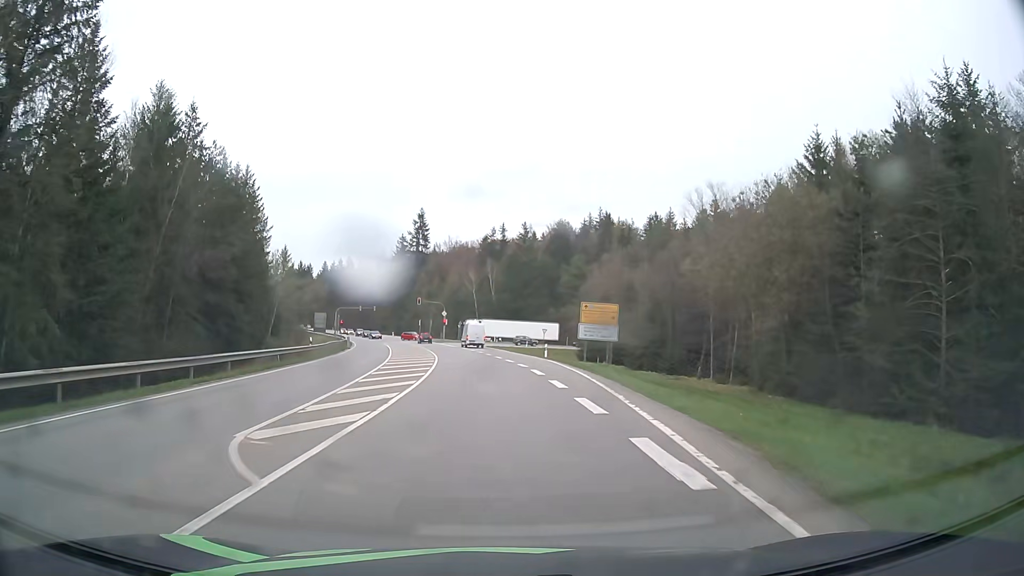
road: secondary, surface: asphalt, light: Day
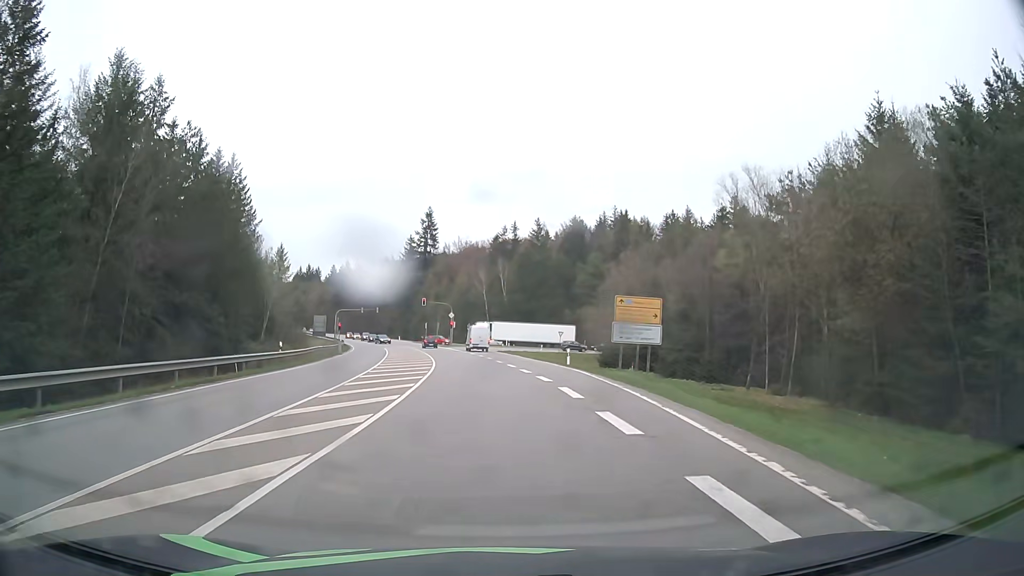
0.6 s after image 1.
(-0.1, +8.5) m; -1°
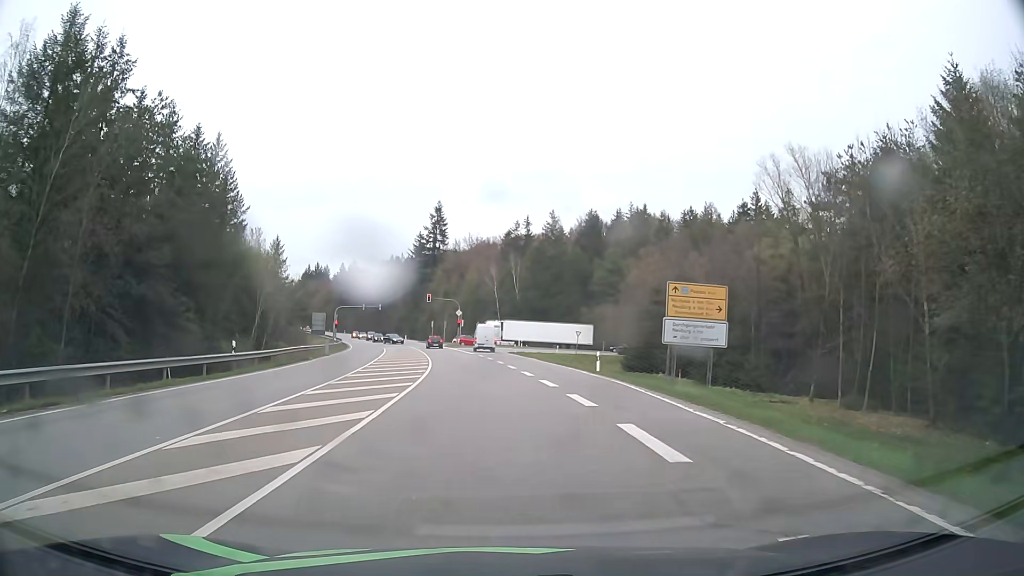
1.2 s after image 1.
(-0.1, +8.1) m; -1°
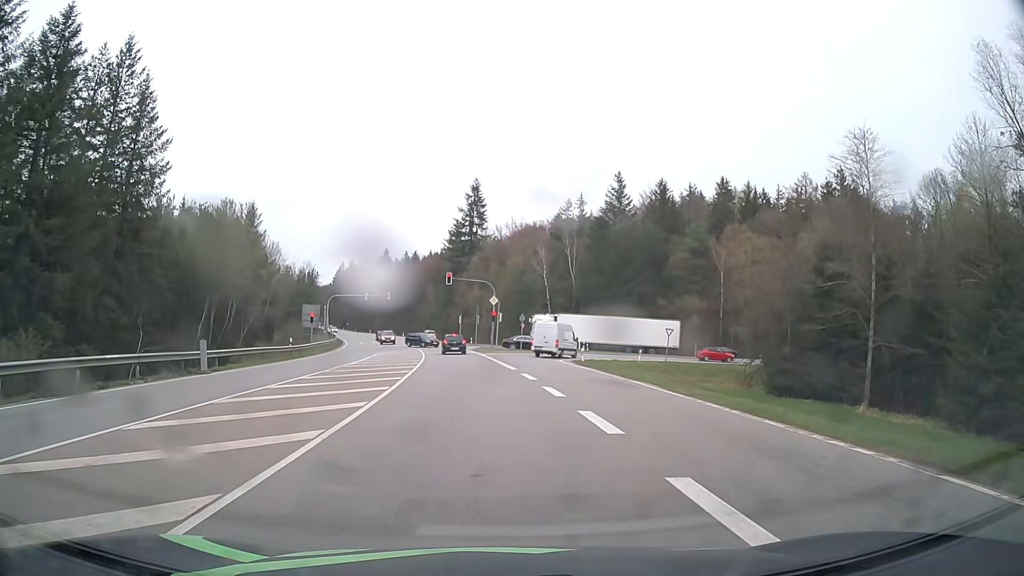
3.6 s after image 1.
(-0.9, +27.9) m; -4°
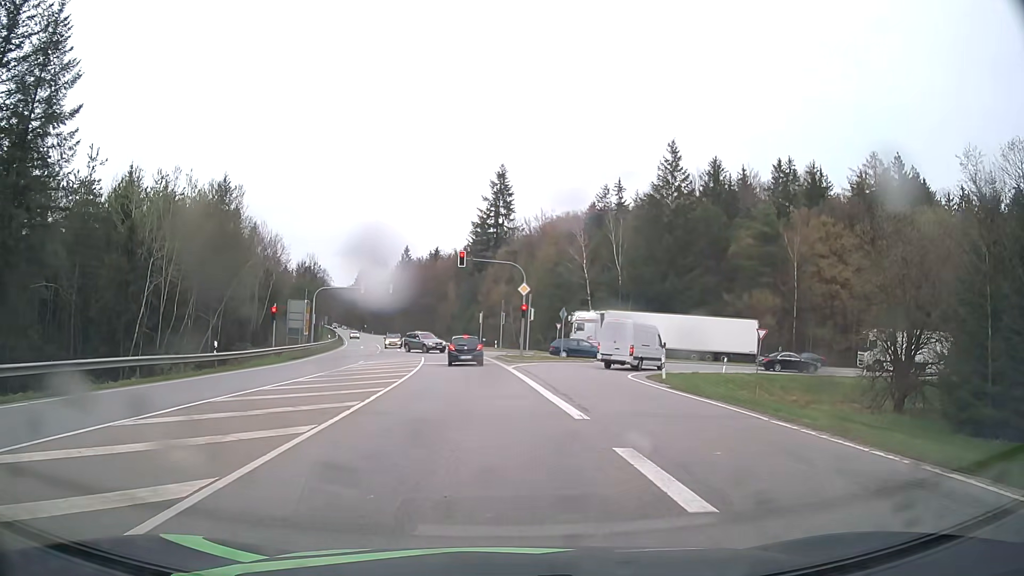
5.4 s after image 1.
(-0.4, +16.0) m; -3°
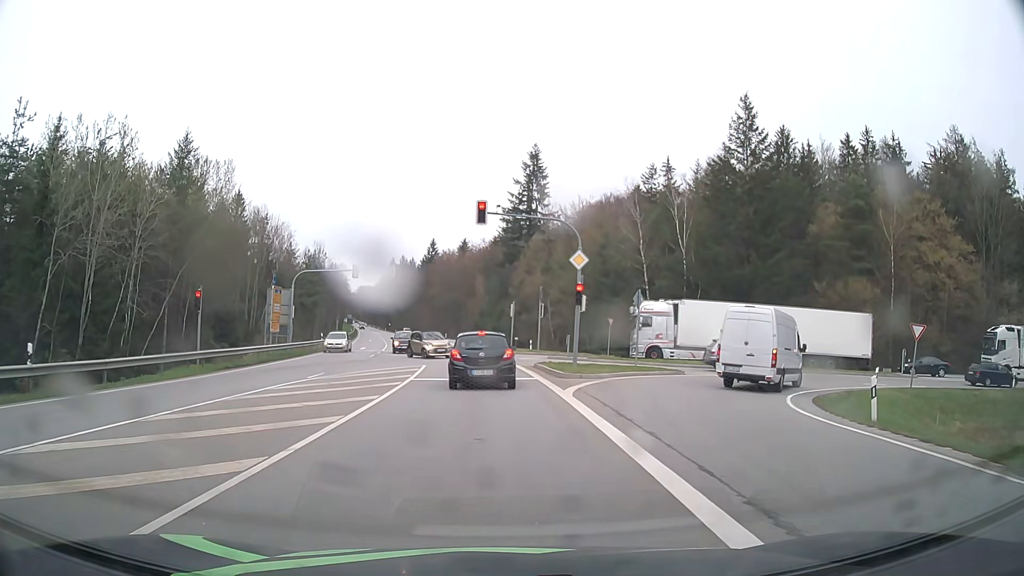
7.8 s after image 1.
(-0.4, +14.8) m; -3°
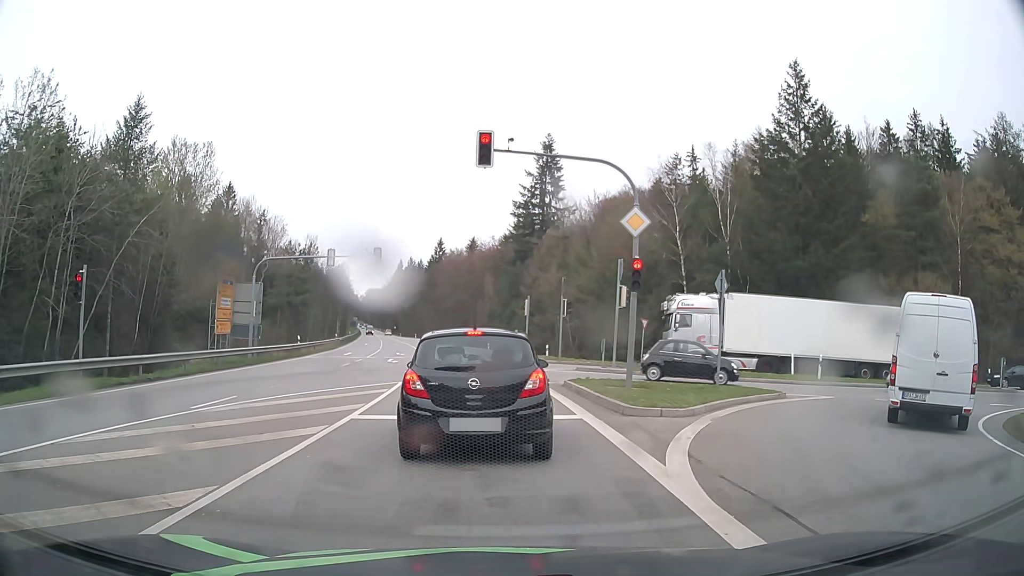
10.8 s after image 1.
(0.0, +9.3) m; -3°
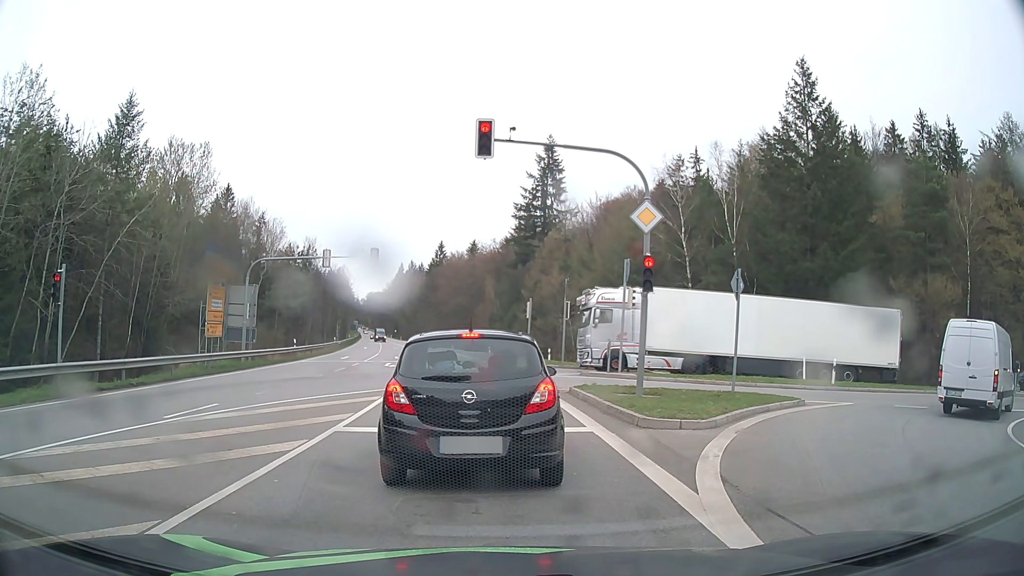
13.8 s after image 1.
(0.0, +1.2) m; 0°
